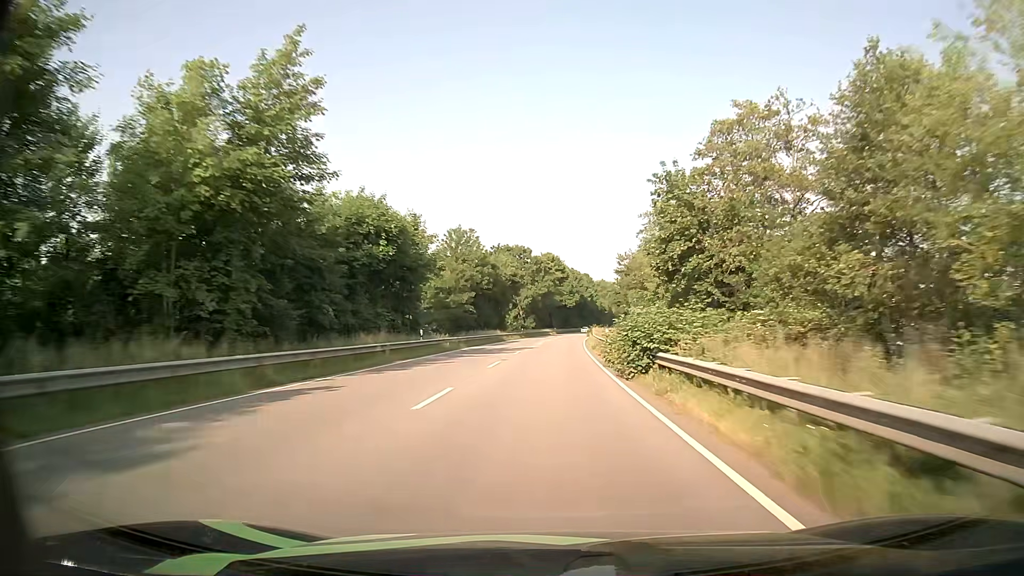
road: primary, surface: asphalt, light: Day
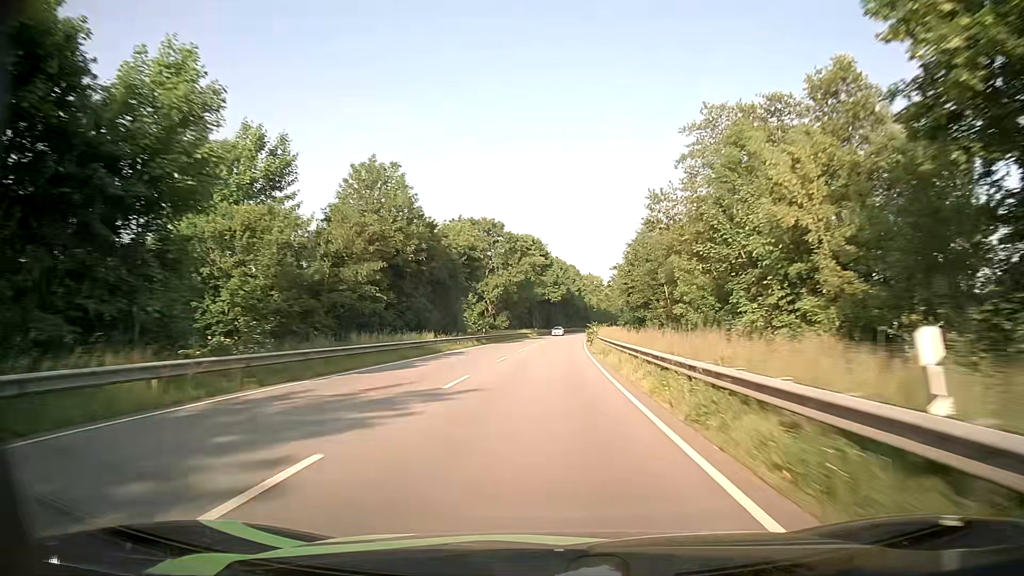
(+0.6, +32.3) m; +1°
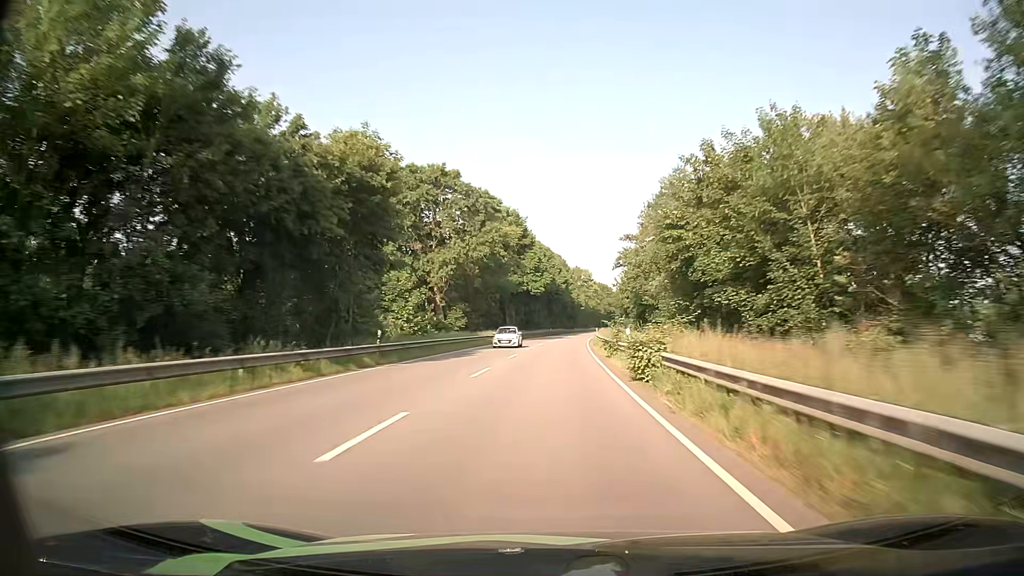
(+0.6, +32.4) m; +2°
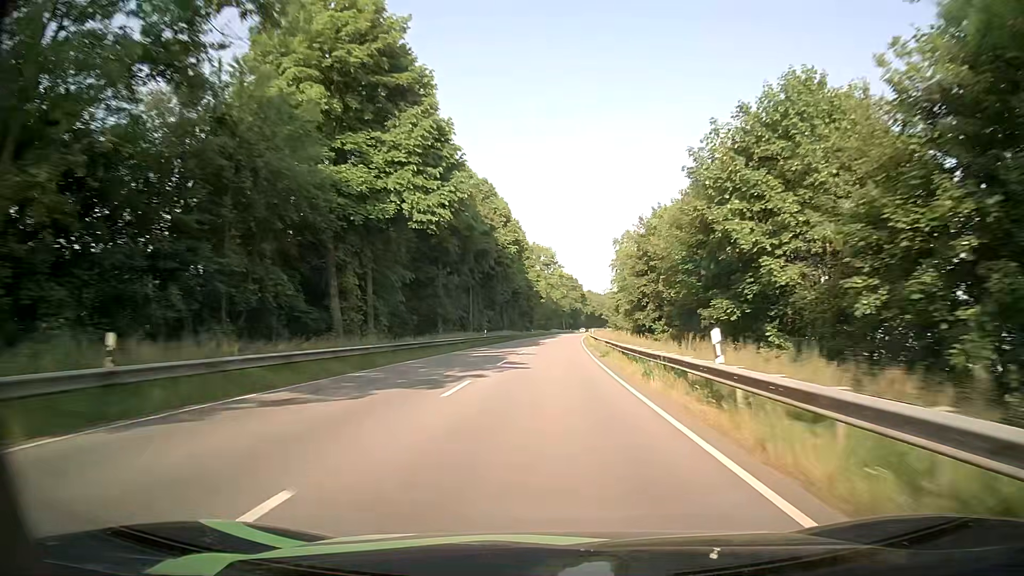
(+1.7, +65.5) m; +4°
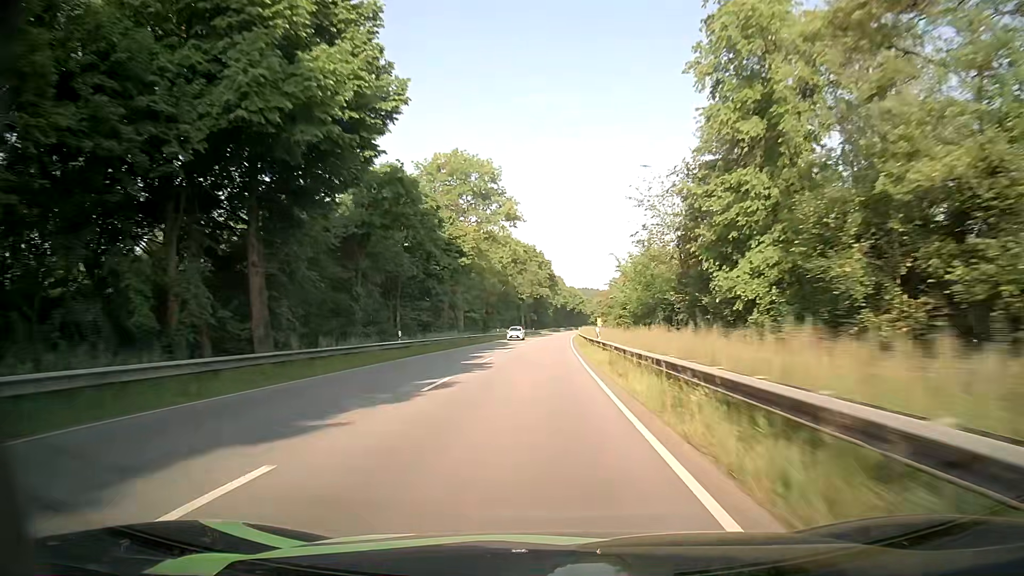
(+2.8, +83.3) m; +4°
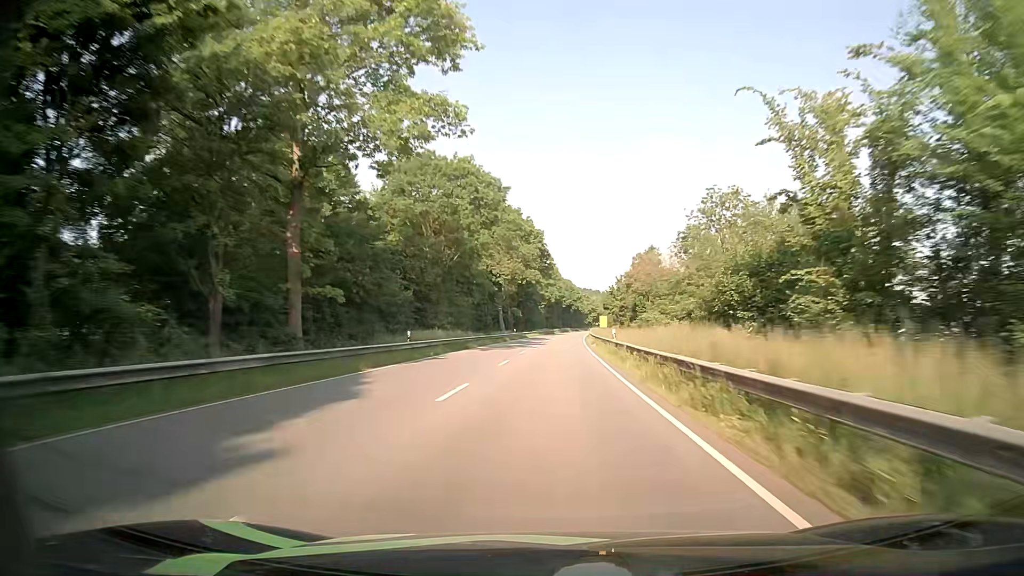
(-0.4, +50.1) m; 0°
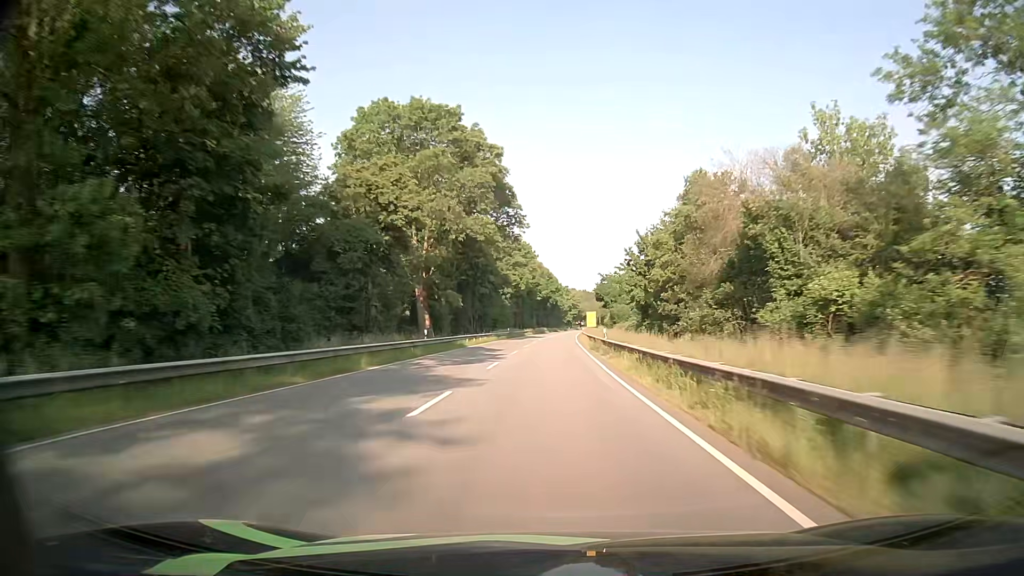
(+1.2, +50.4) m; +2°
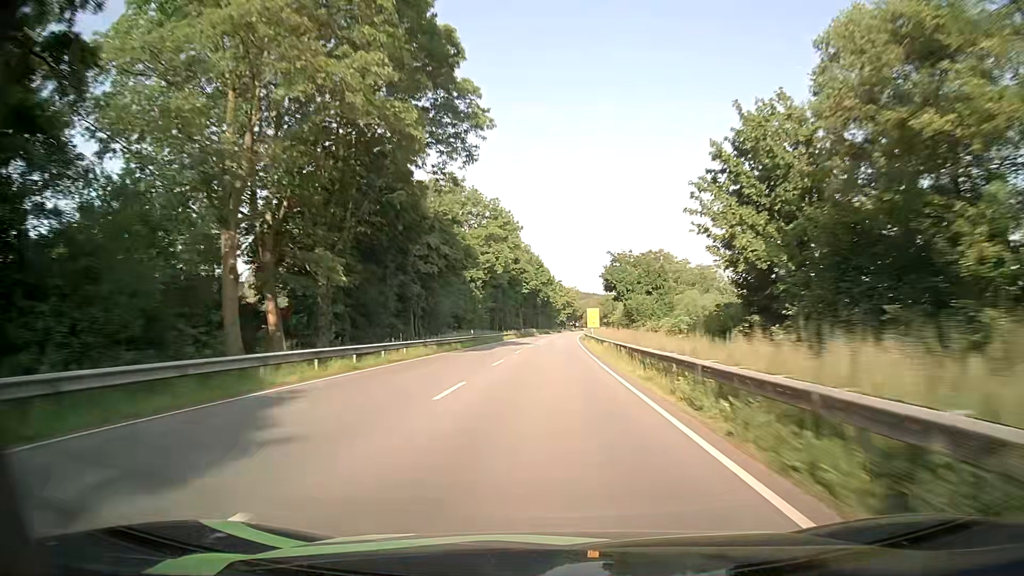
(+0.2, +33.8) m; +1°
